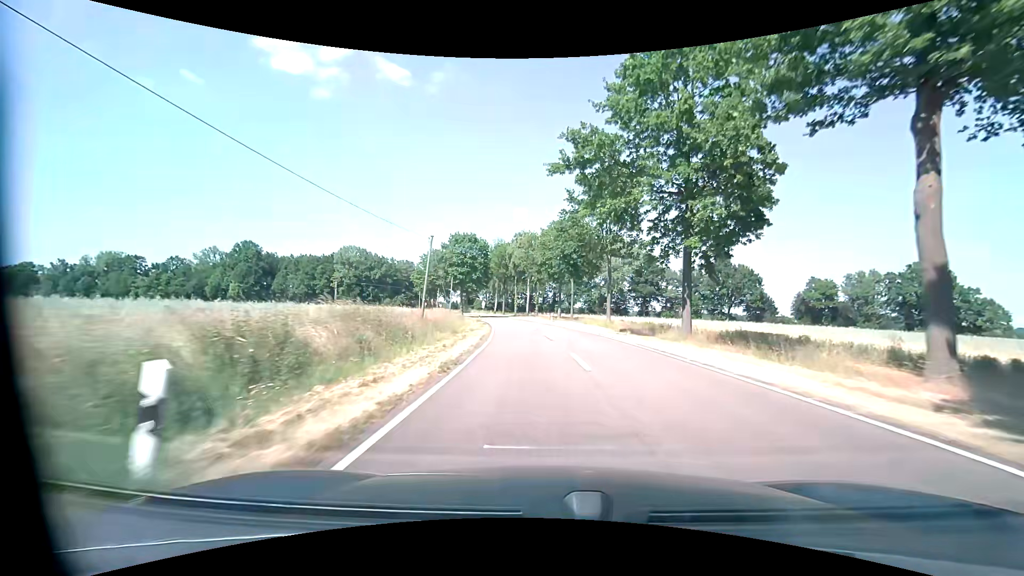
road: tertiary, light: Day
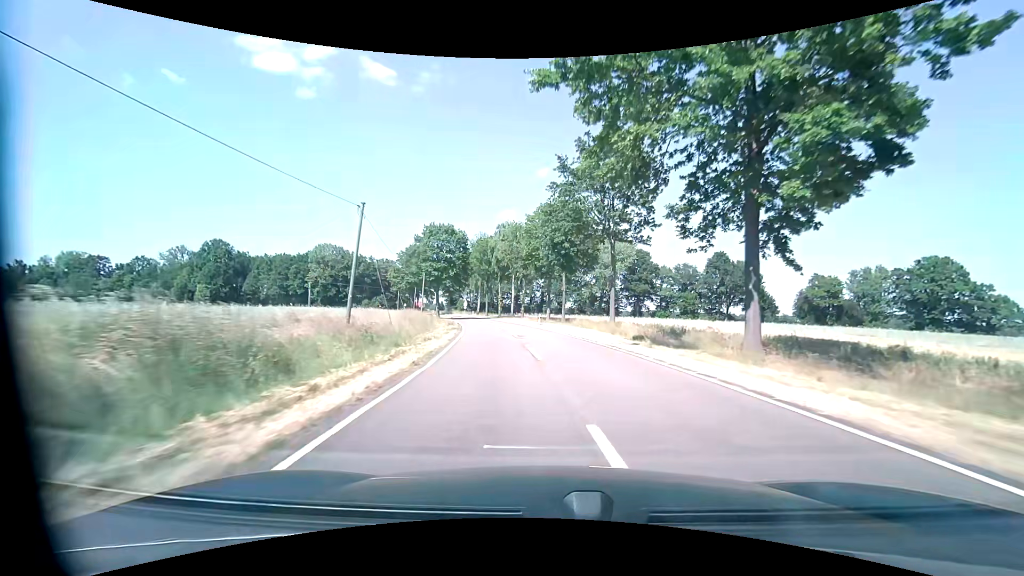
(+0.1, +9.7) m; +1°
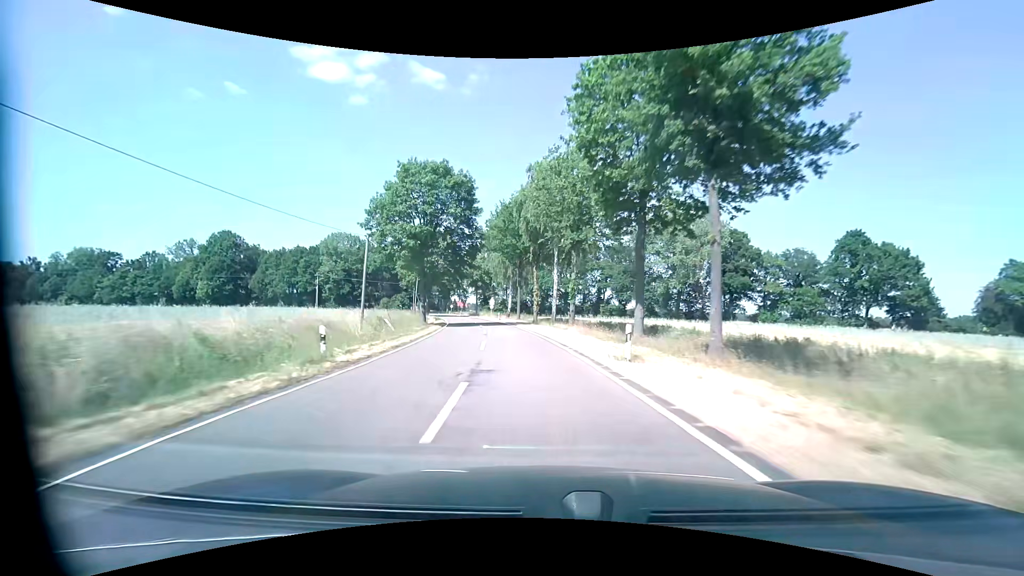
(-1.2, +32.7) m; -6°
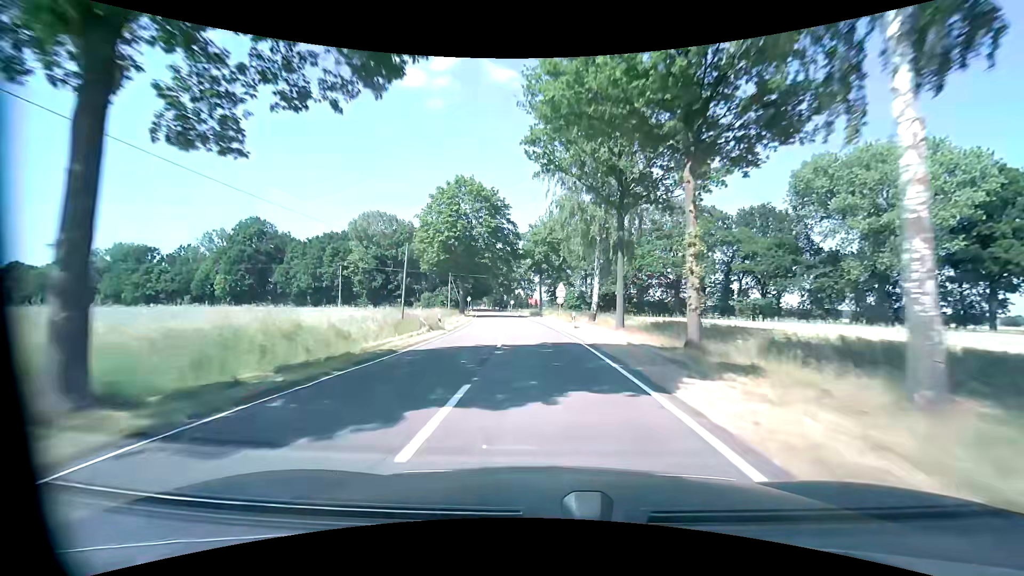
(-3.0, +36.4) m; -9°
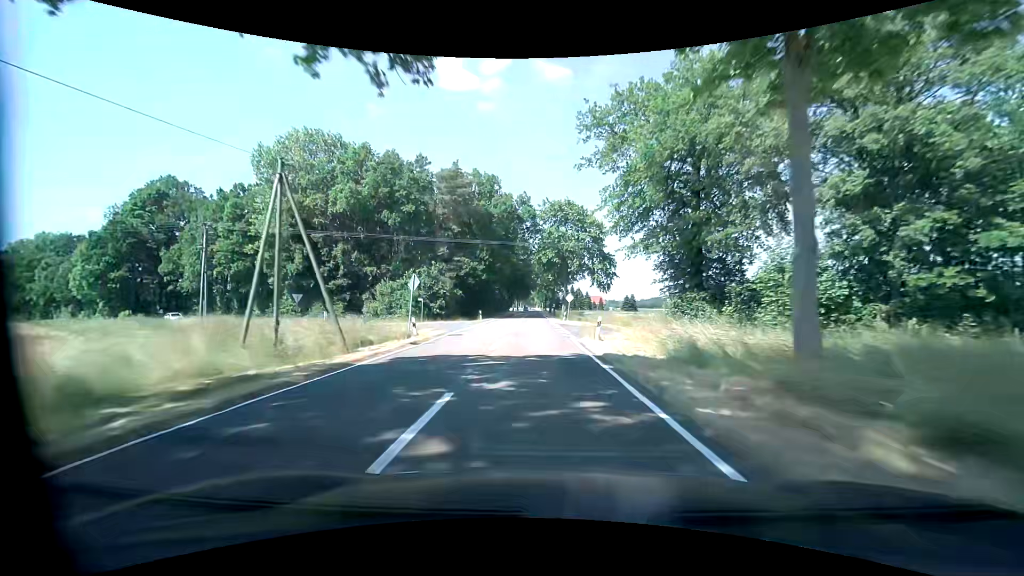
(-4.2, +60.1) m; -7°
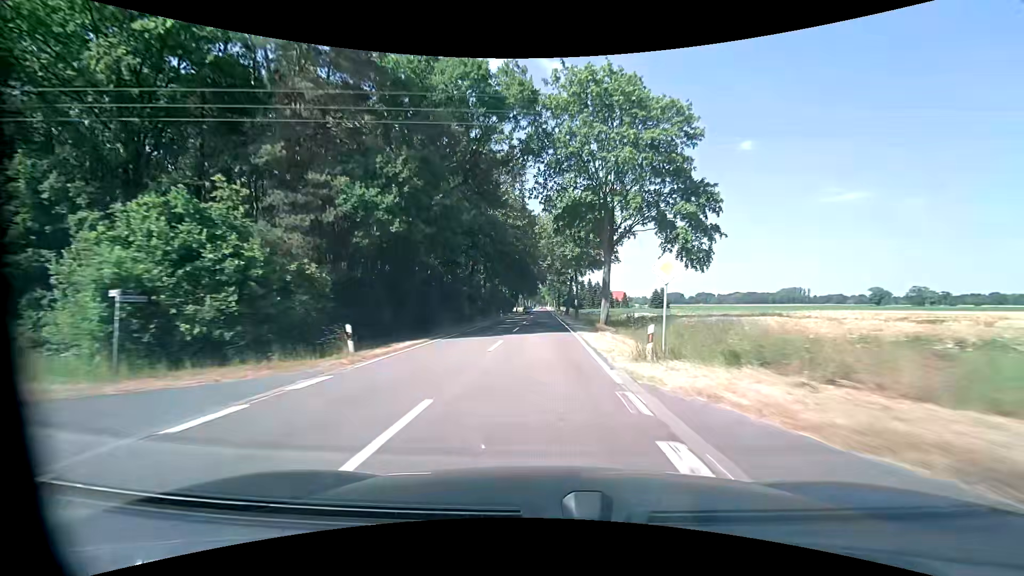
(-0.7, +35.7) m; -2°
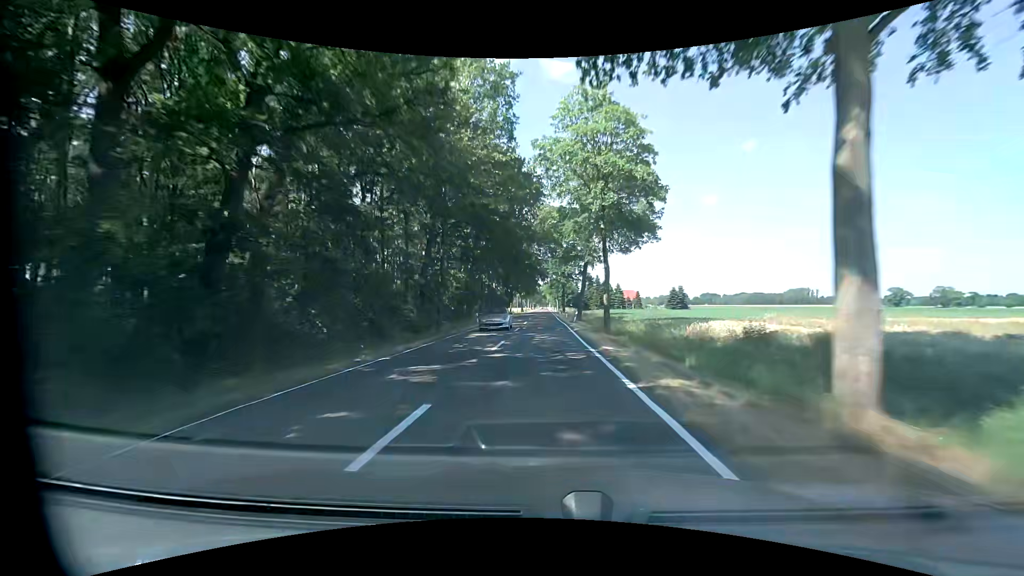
(0.0, +23.7) m; 0°
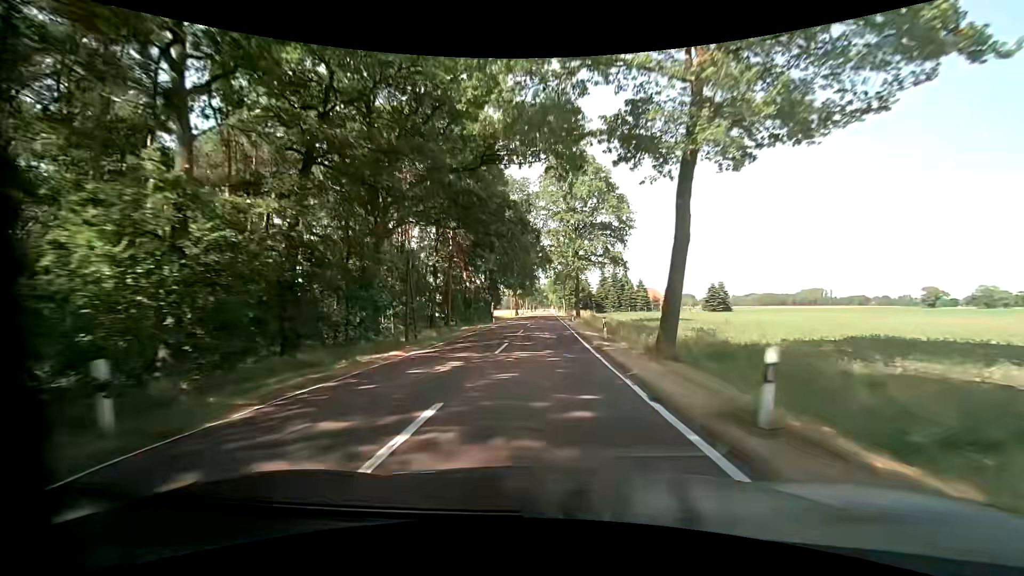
(-0.1, +35.4) m; -1°
(0, +10) (0, +20) (0, +30) (0, +40) (0, +50) (0, +60) (0, +70) (+1, +80) (+1, +90) (+1, +100) m
